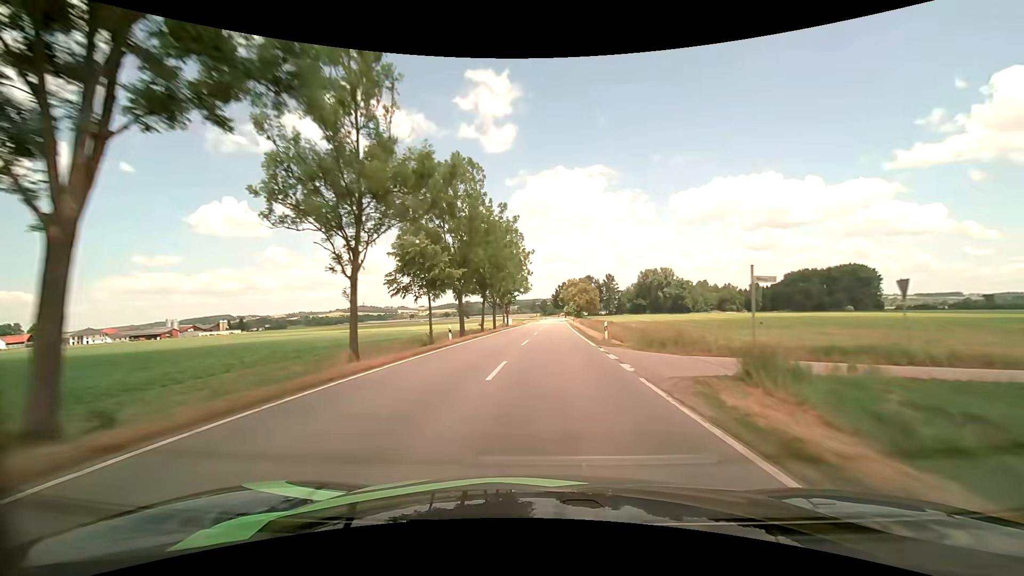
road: tertiary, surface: asphalt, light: Day
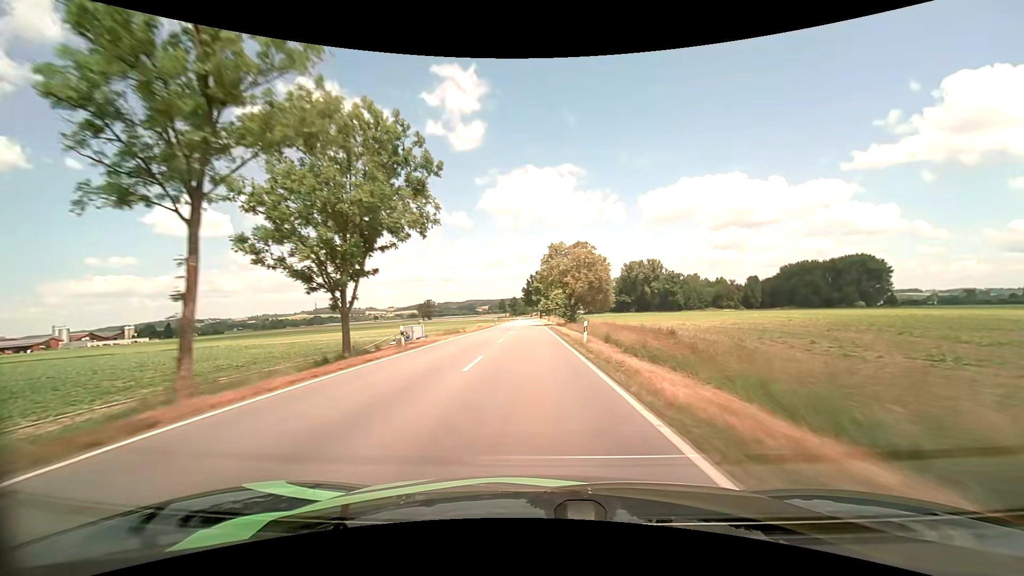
(+2.2, +59.2) m; +3°
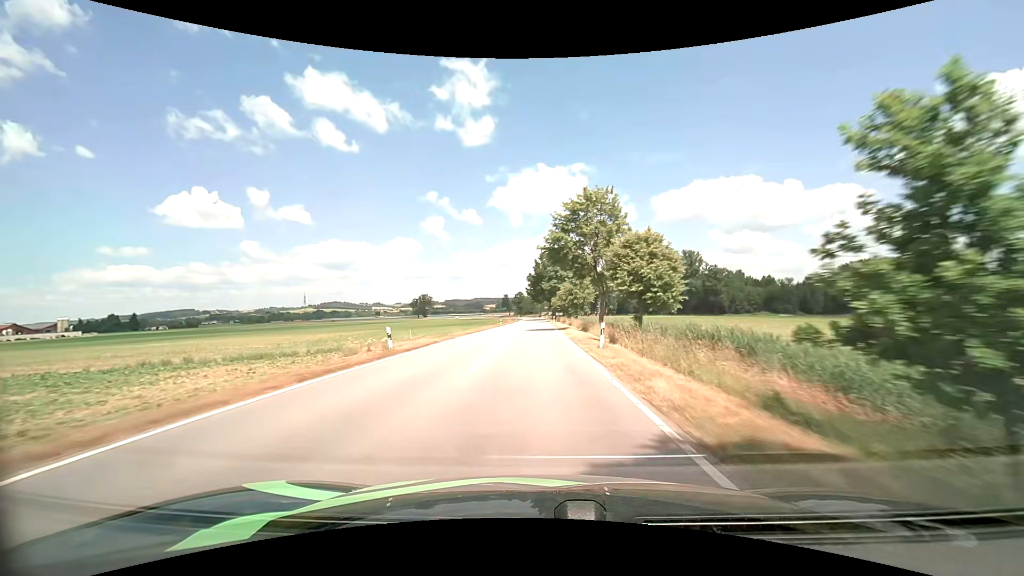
(-1.0, +61.2) m; -1°
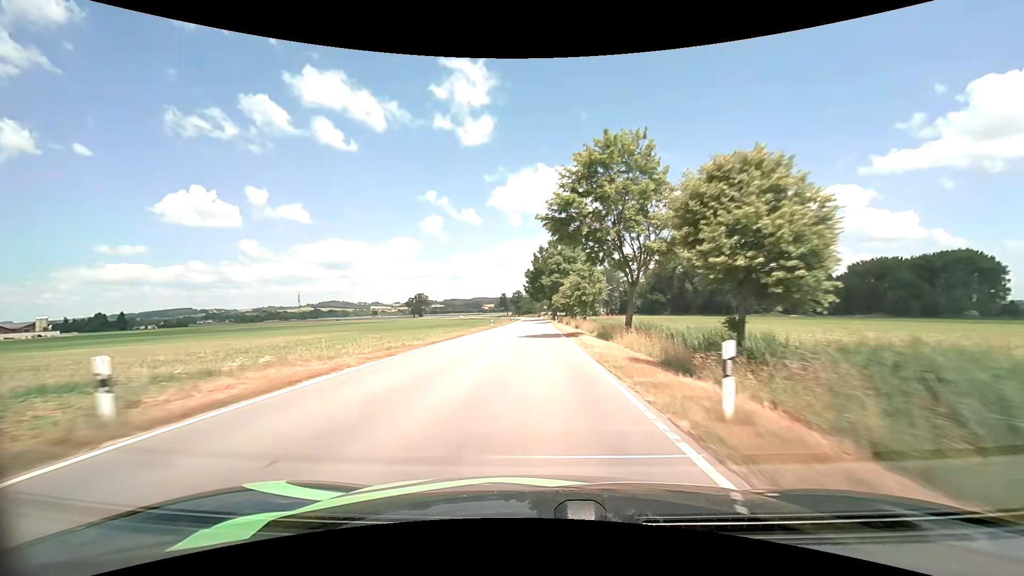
(0.0, +12.3) m; 0°
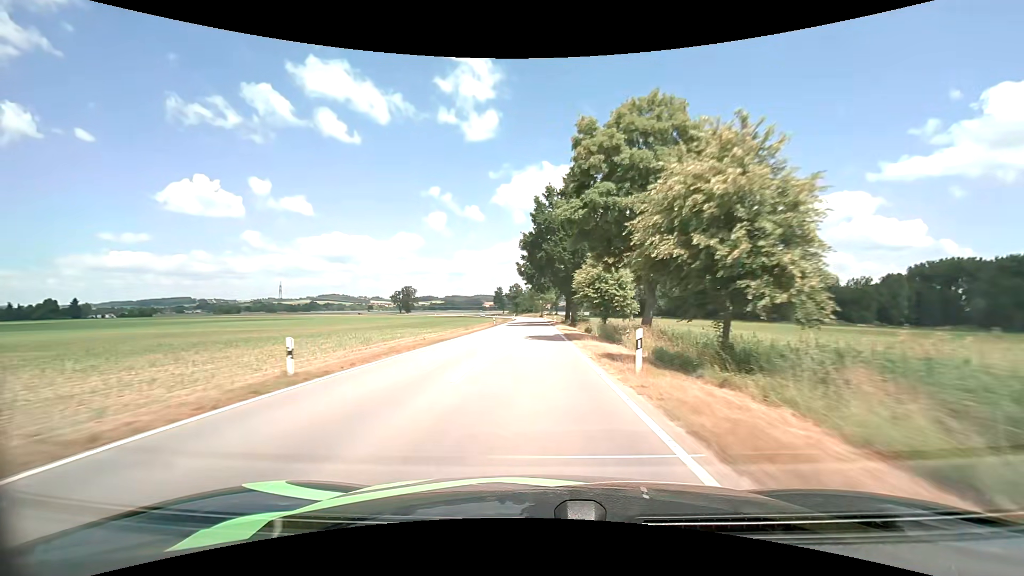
(-0.2, +50.3) m; 0°
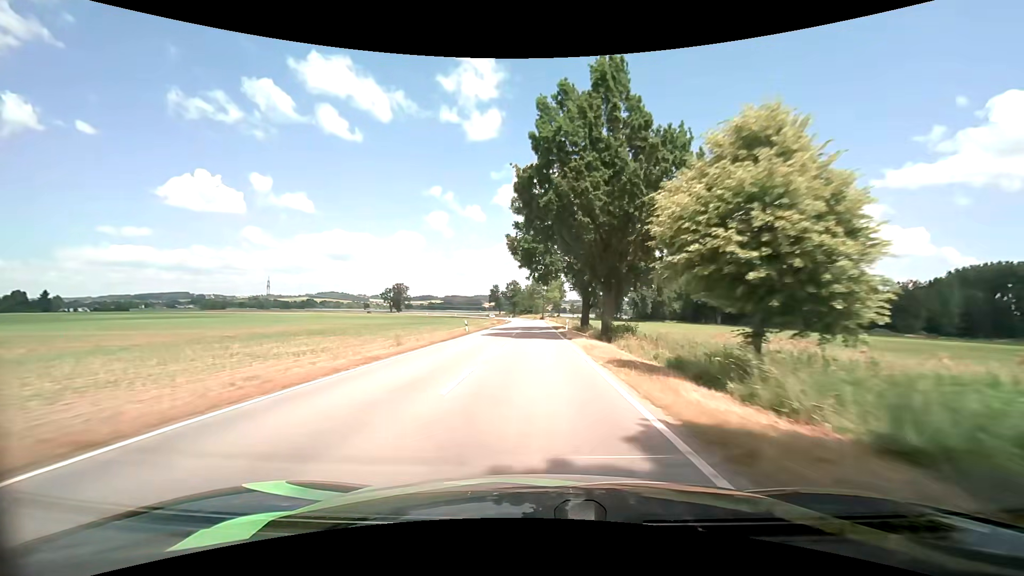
(-0.1, +25.9) m; 0°
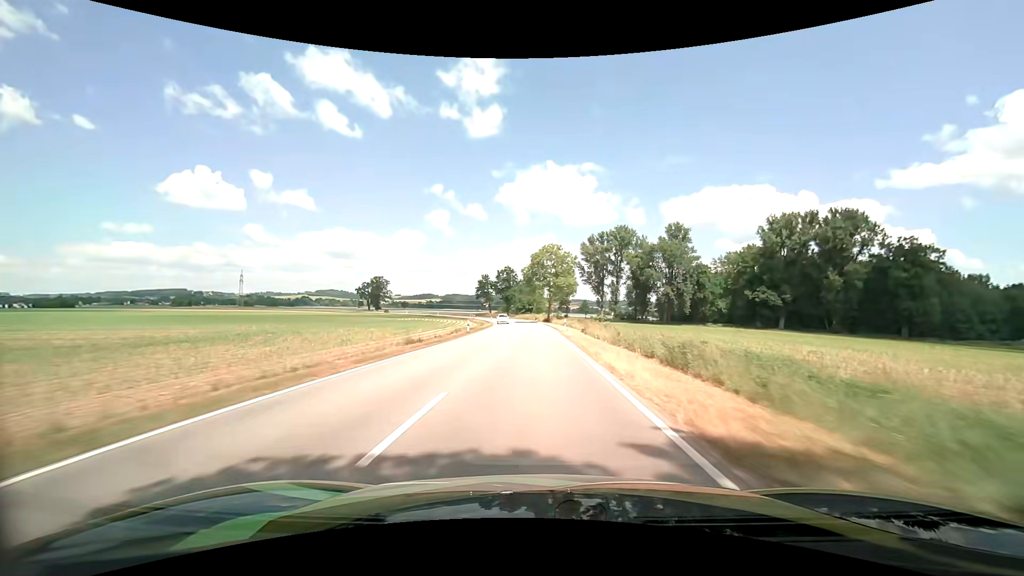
(-0.1, +52.5) m; 0°
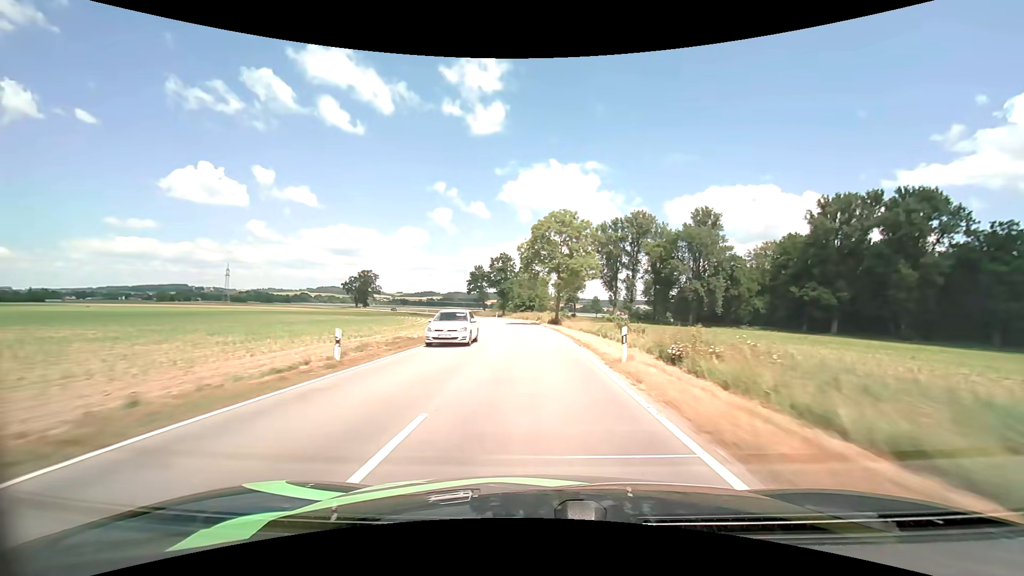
(-0.1, +26.3) m; 0°
